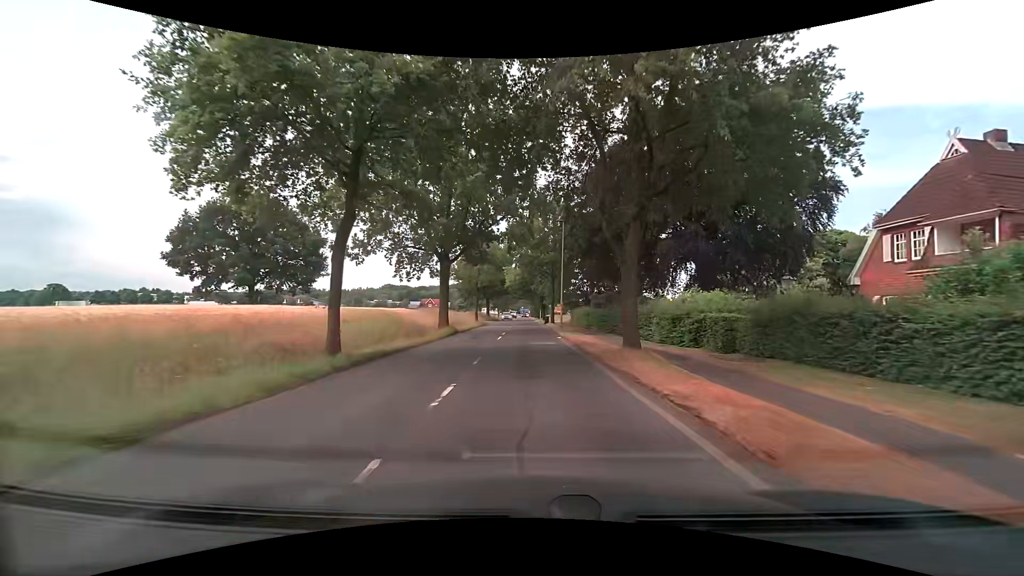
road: secondary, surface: asphalt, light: Day
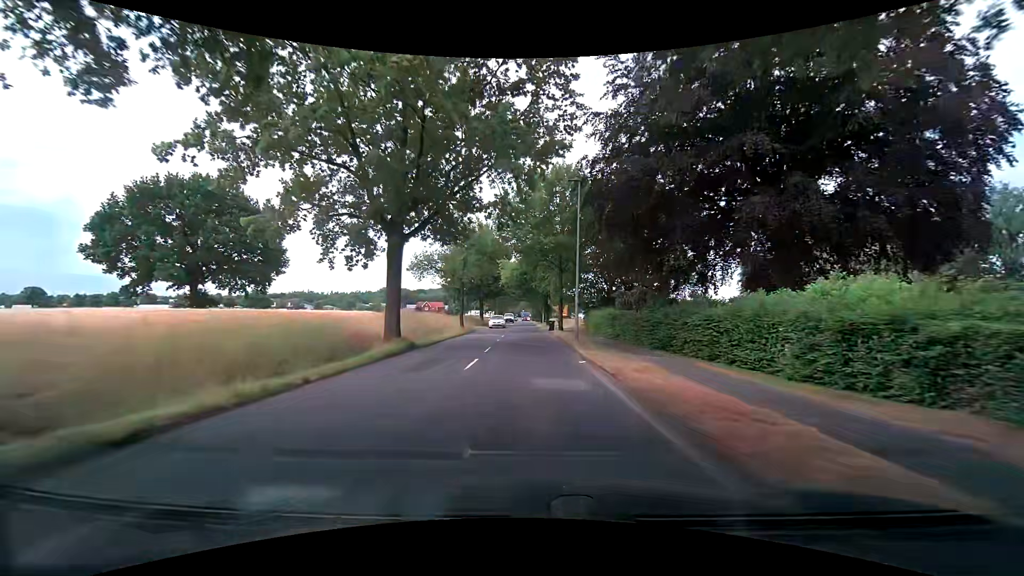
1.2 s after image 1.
(+0.1, +12.3) m; 0°
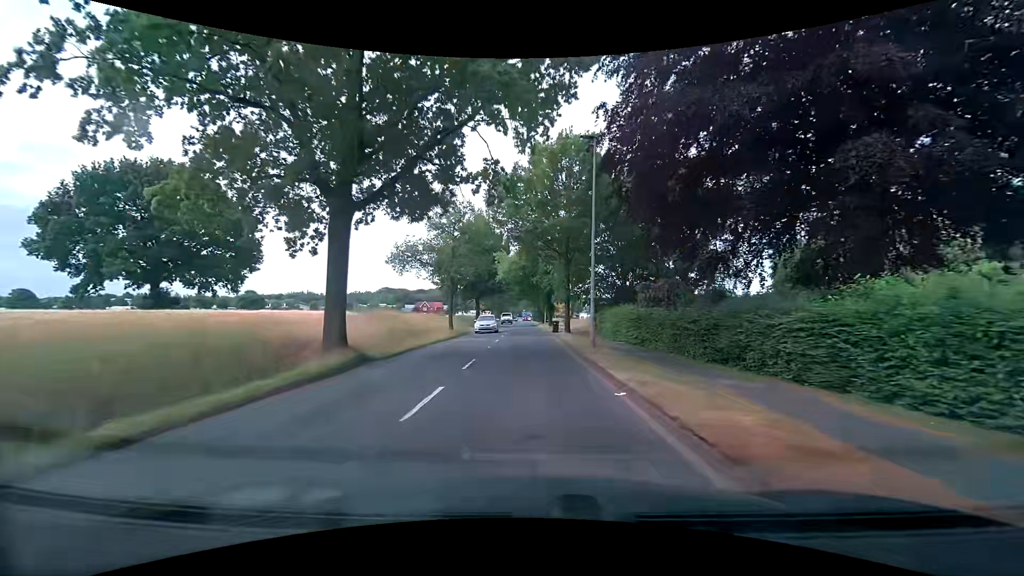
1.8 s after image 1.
(0.0, +6.2) m; +1°
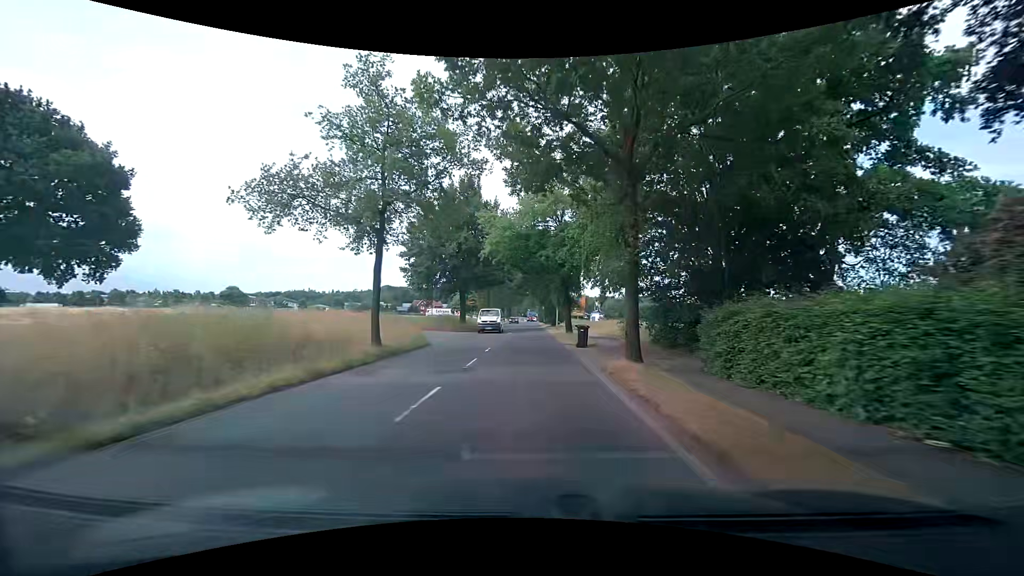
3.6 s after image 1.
(-0.4, +18.5) m; -2°
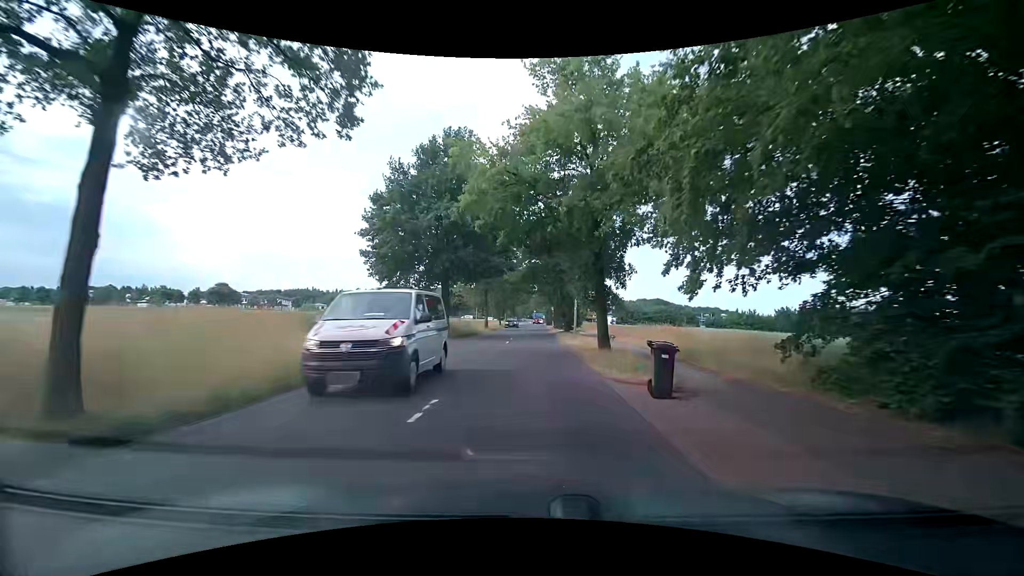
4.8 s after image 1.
(+0.1, +12.4) m; 0°
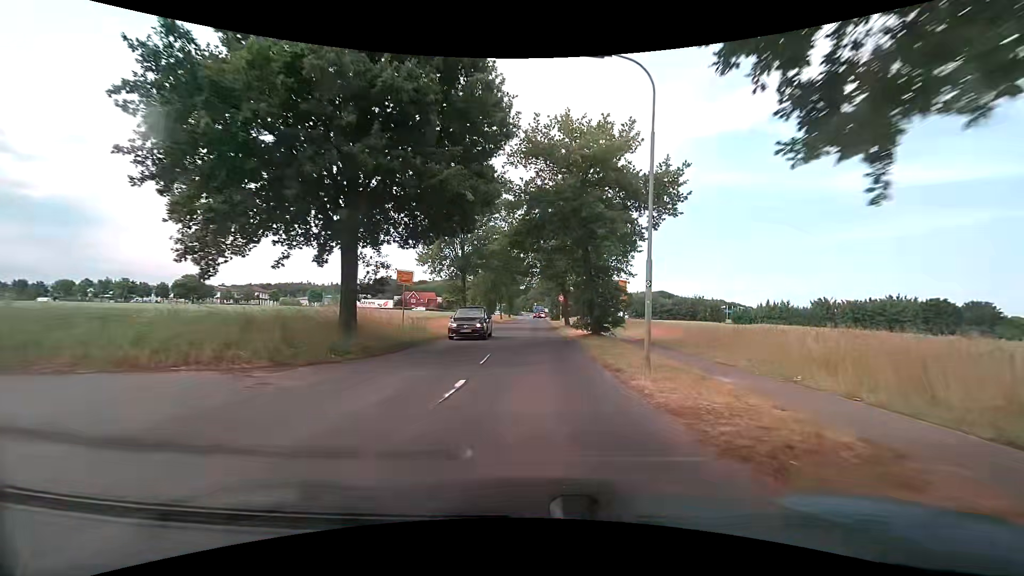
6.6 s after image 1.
(-0.2, +18.5) m; -1°
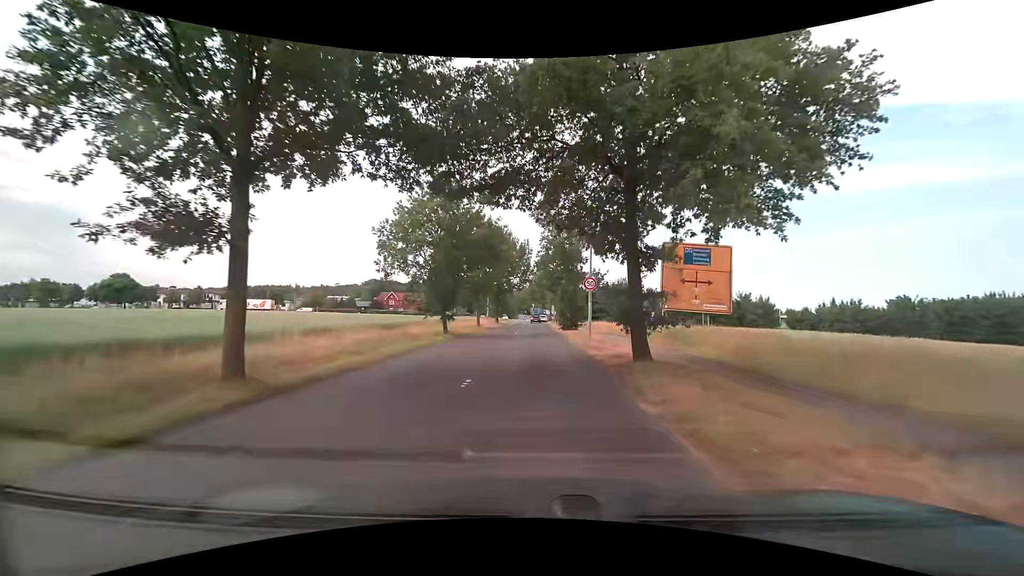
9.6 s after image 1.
(+0.3, +28.2) m; +1°
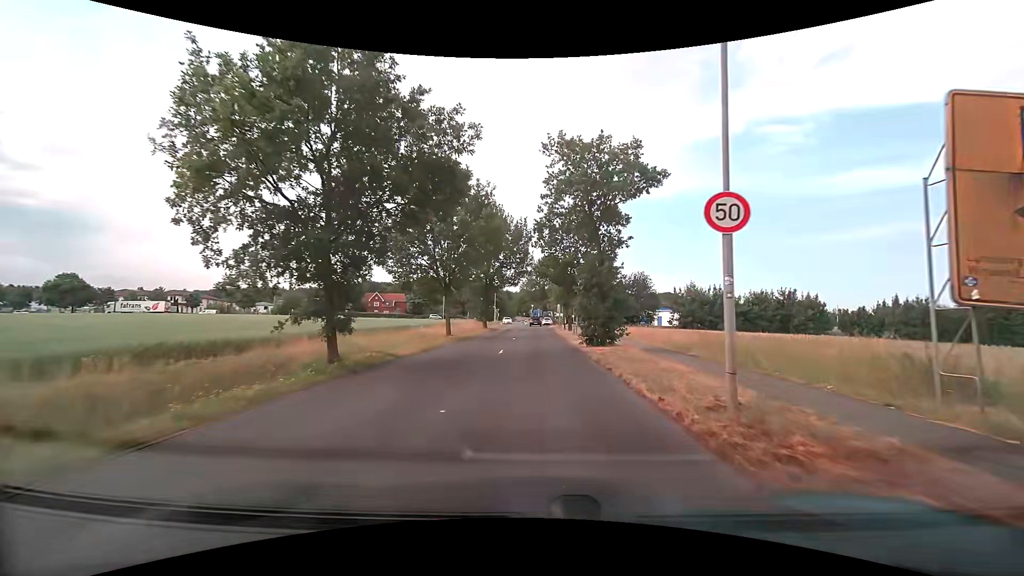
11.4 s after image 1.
(-0.1, +16.6) m; -1°
(0, +10) (0, +20) (0, +30) (0, +40) (0, +50) (+1, +60) (+1, +70) (+1, +80) (+1, +90) (+2, +100) m
